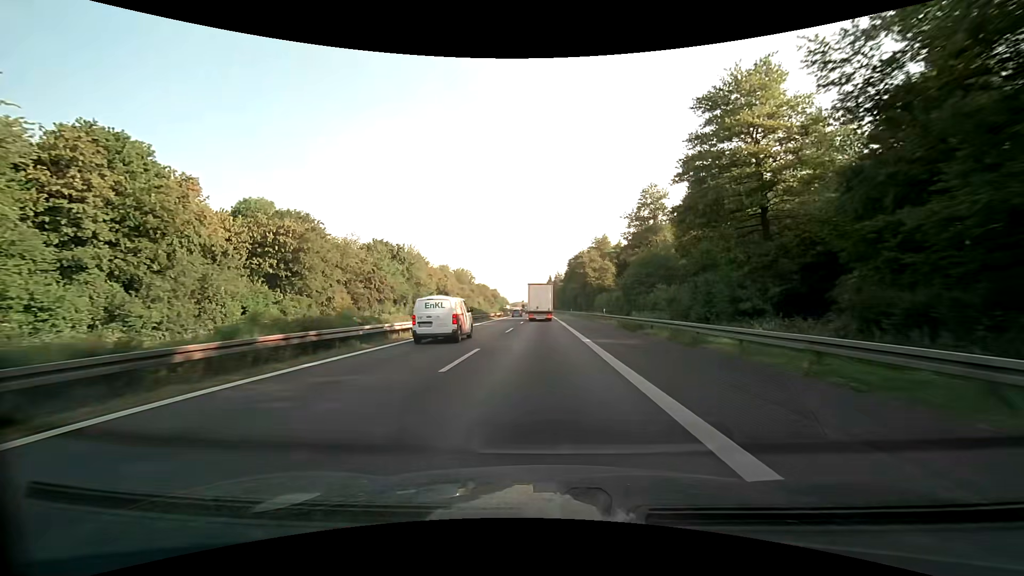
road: motorway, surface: asphalt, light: Day
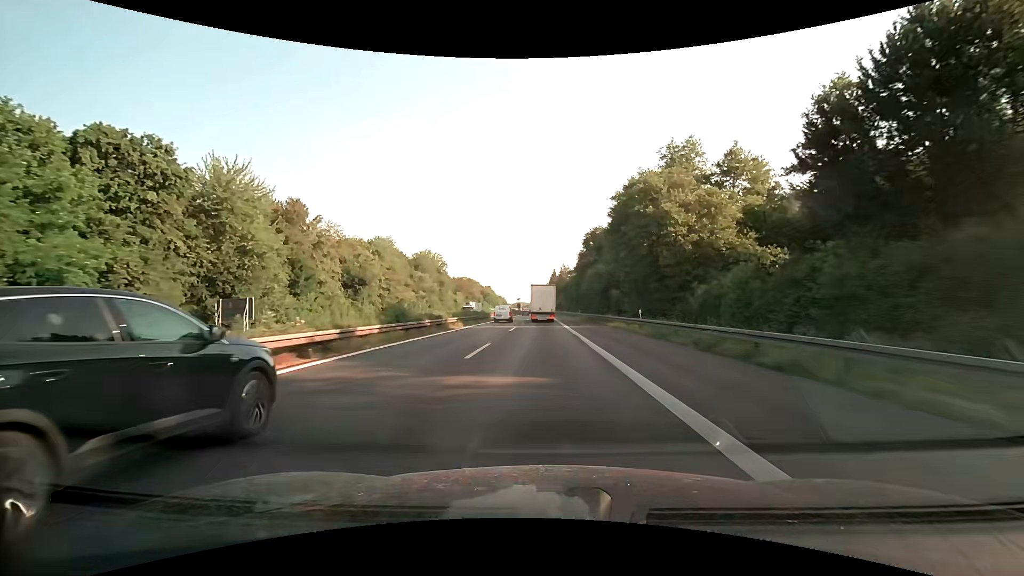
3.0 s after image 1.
(0.0, +69.2) m; 0°
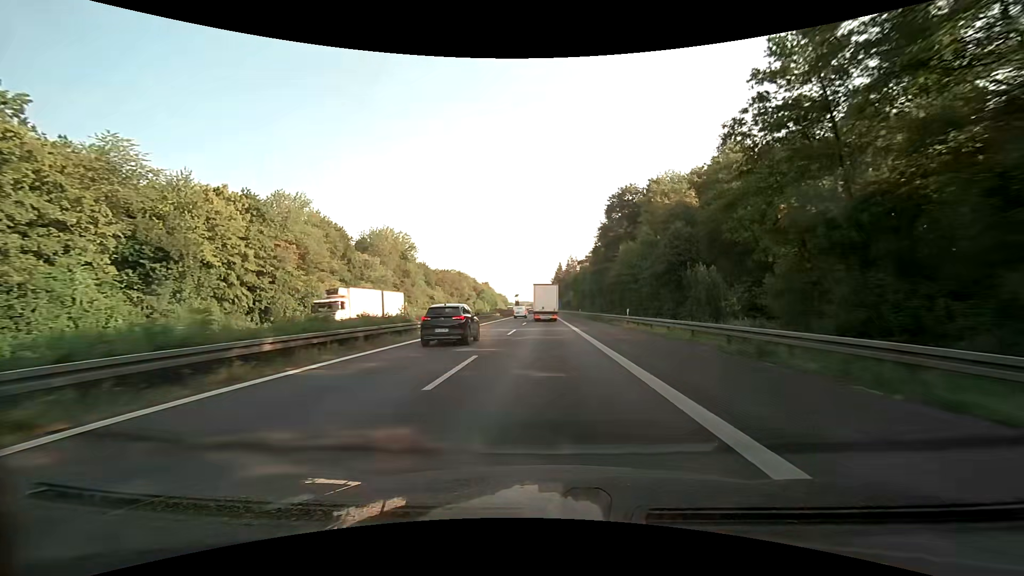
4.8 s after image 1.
(-0.2, +41.5) m; -1°
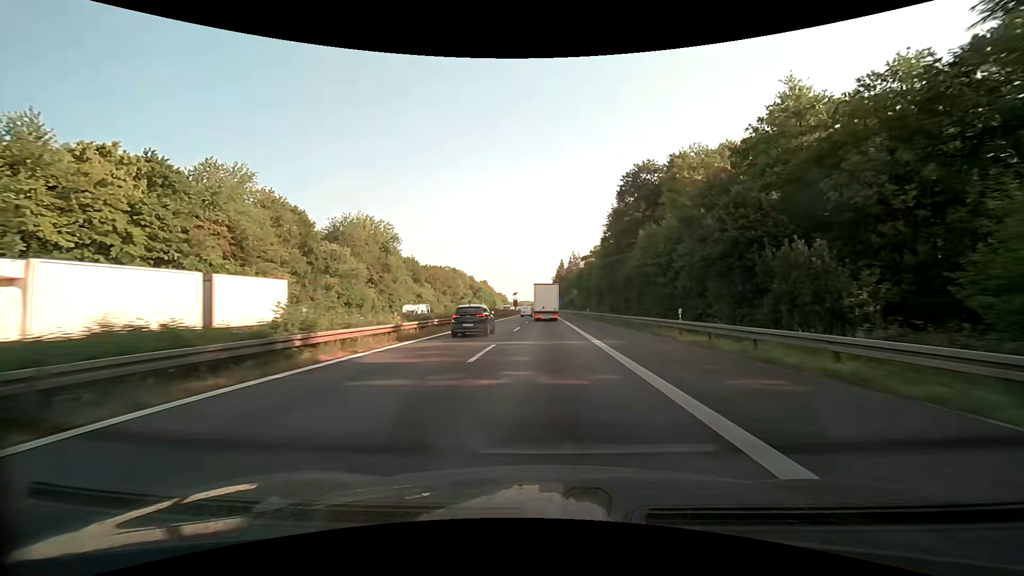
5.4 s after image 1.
(0.0, +13.8) m; 0°
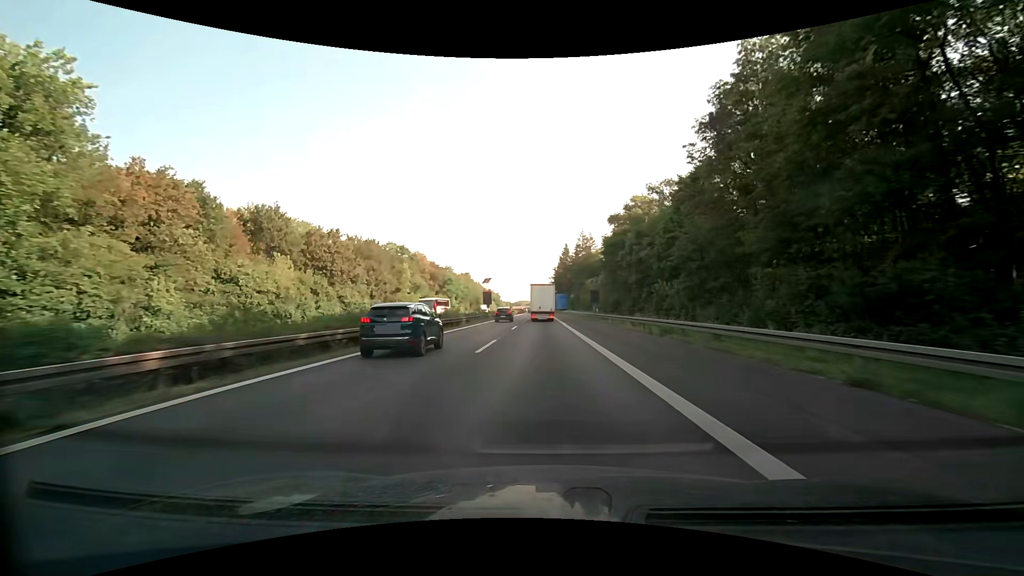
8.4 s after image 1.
(+0.2, +69.3) m; 0°
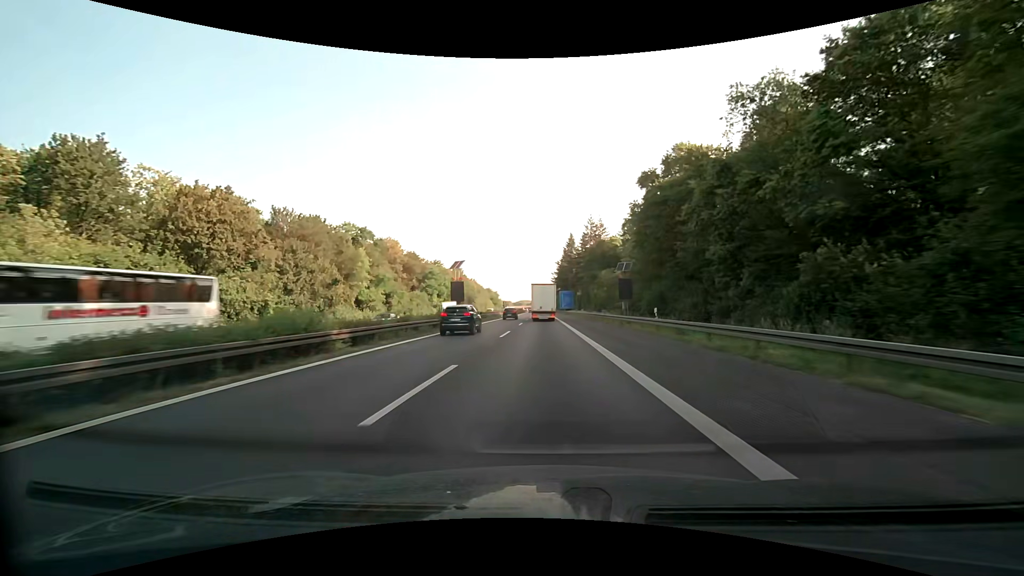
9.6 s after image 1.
(-0.1, +27.7) m; 0°
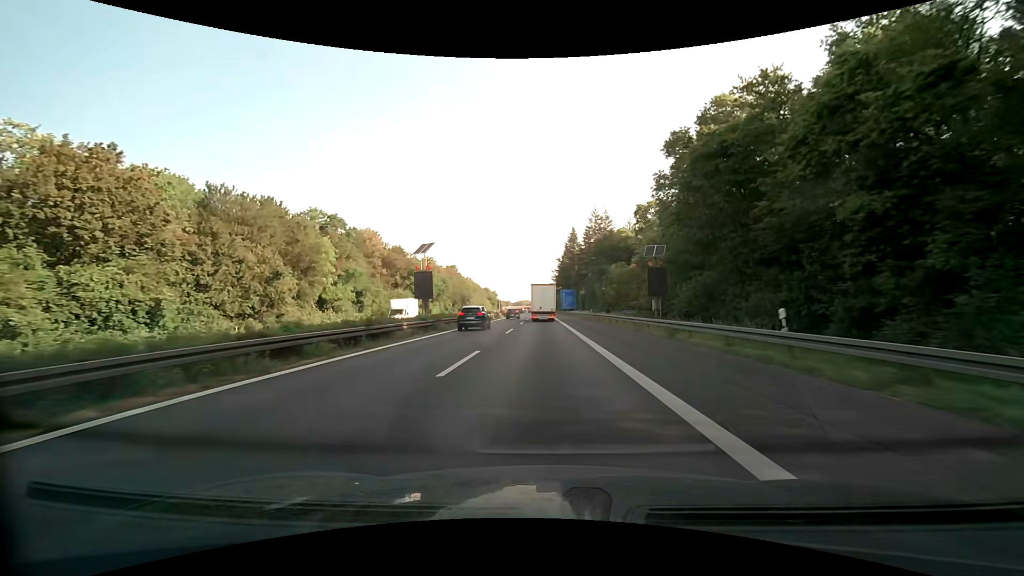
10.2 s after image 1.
(0.0, +13.9) m; 0°
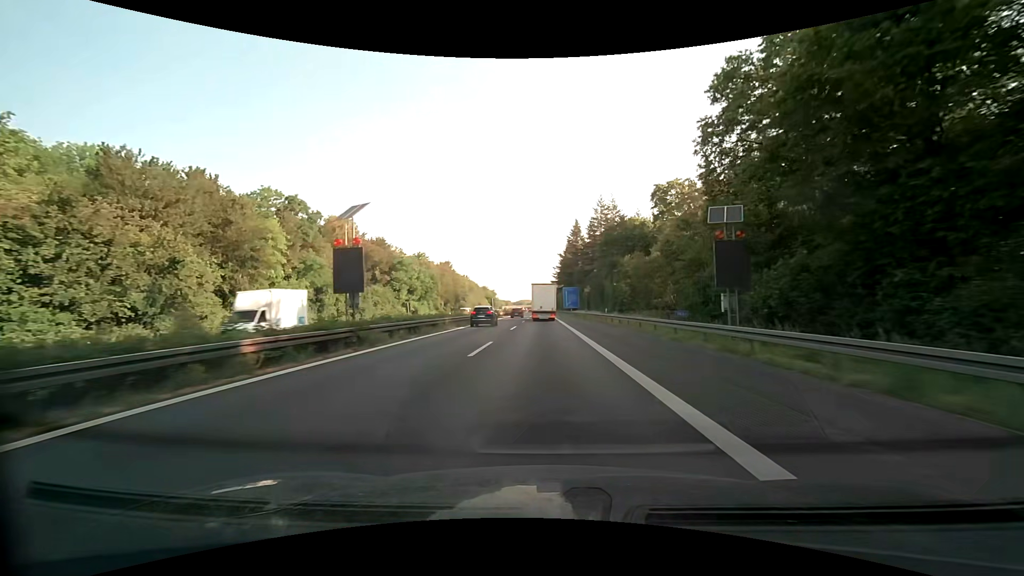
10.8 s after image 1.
(0.0, +13.9) m; 0°
